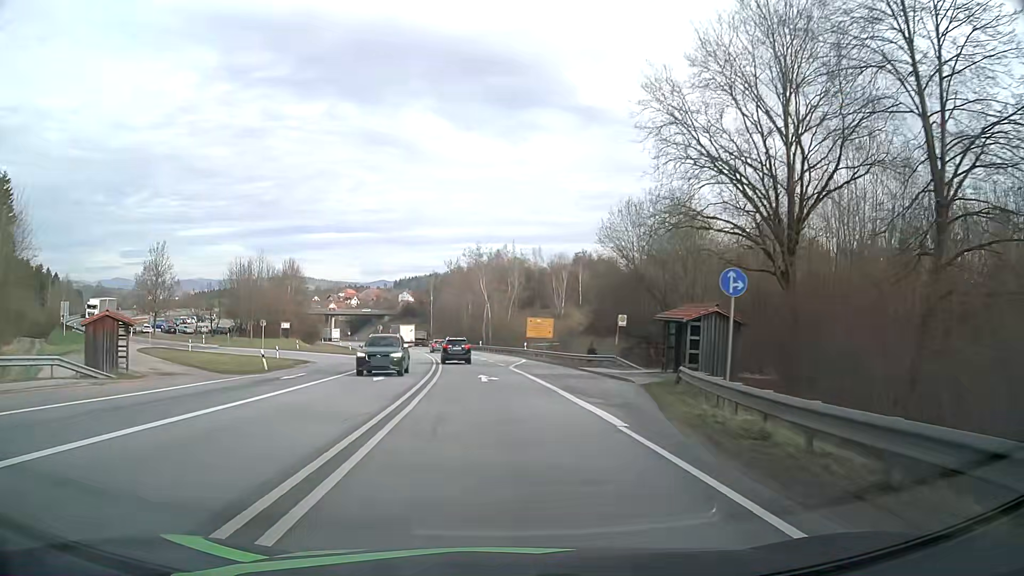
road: primary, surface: asphalt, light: Day
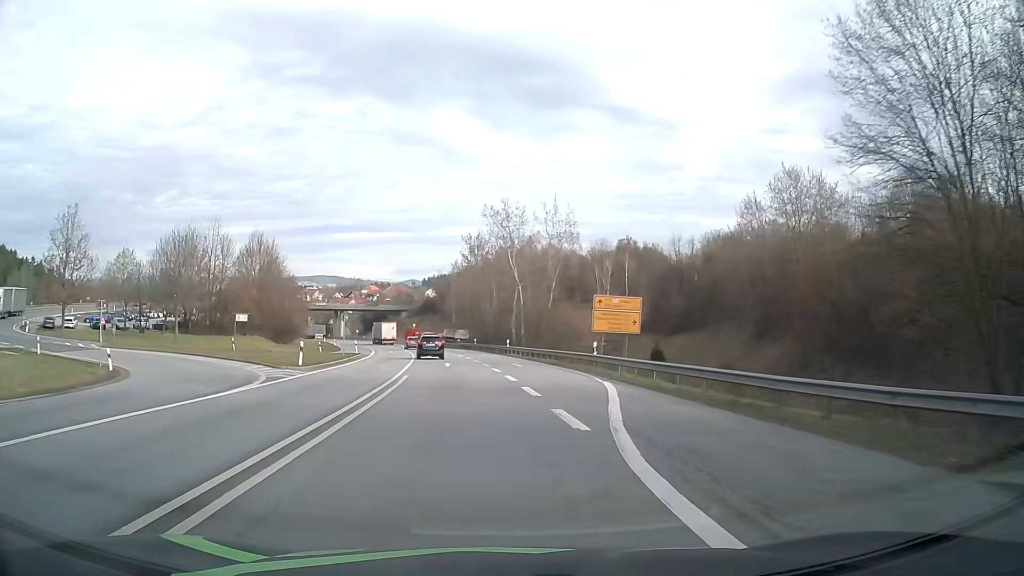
(-0.7, +30.0) m; -2°
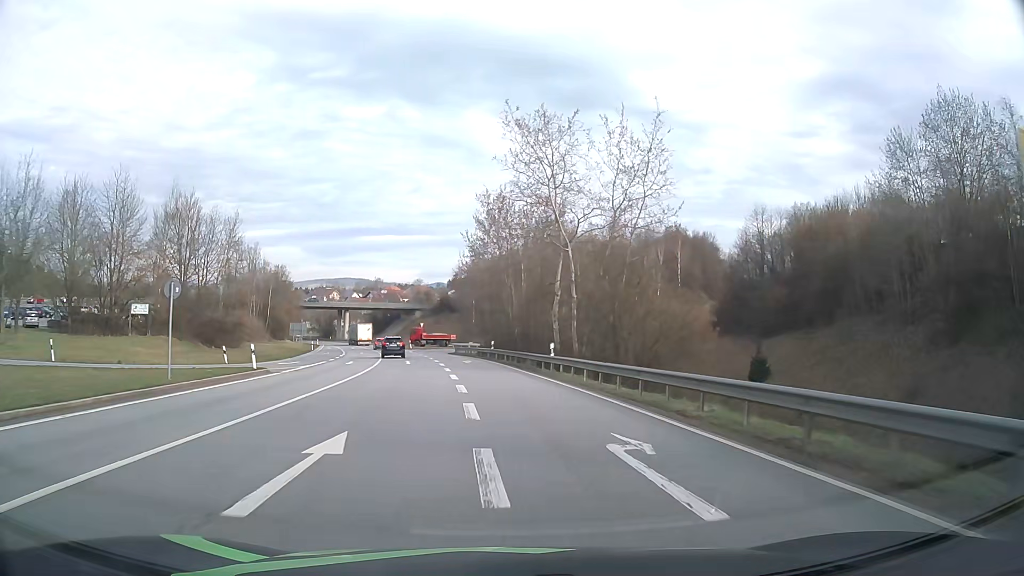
(-0.6, +29.0) m; -2°
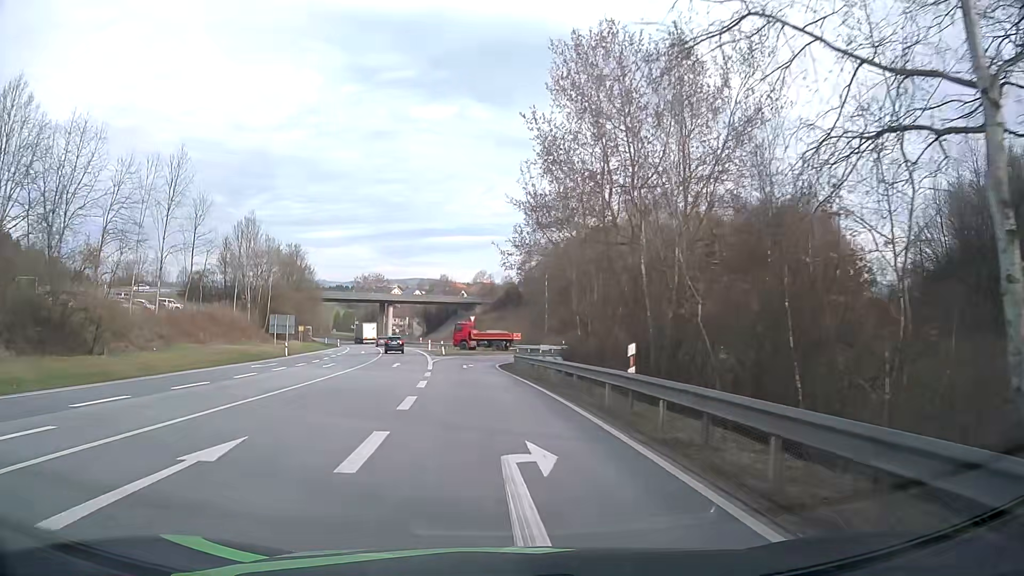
(-1.7, +35.5) m; -6°
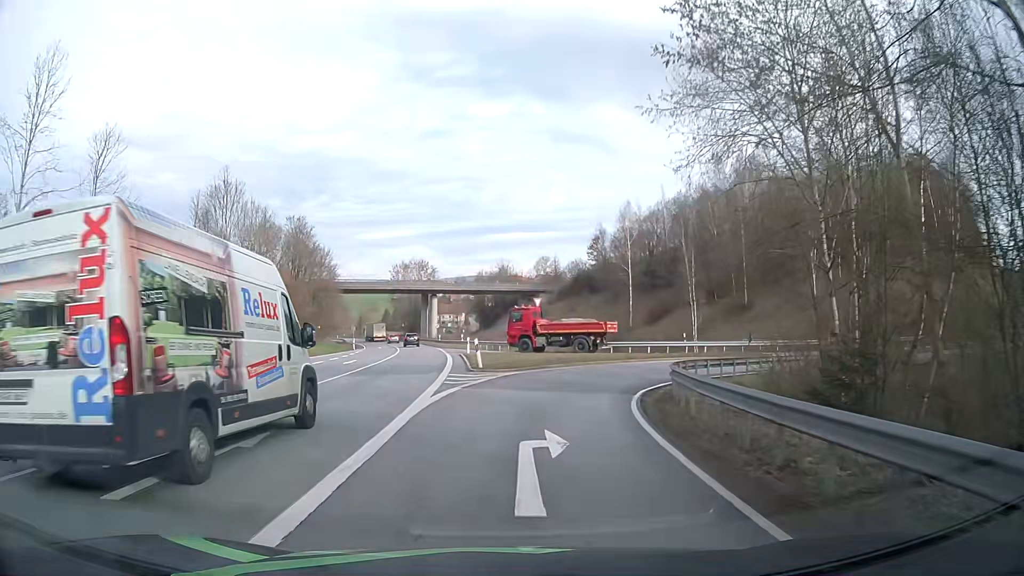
(-1.6, +28.8) m; -5°
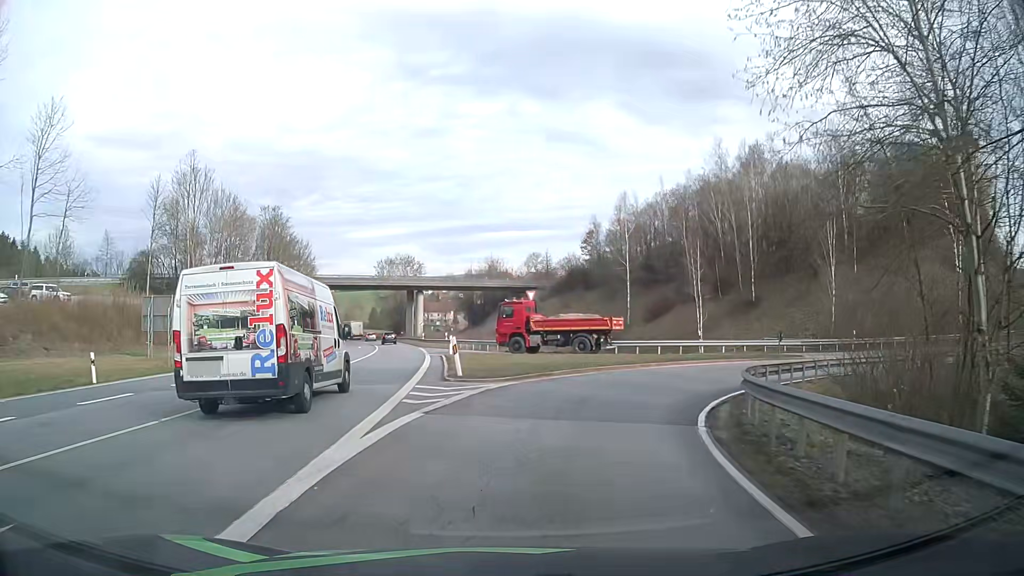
(0.0, +6.2) m; 0°
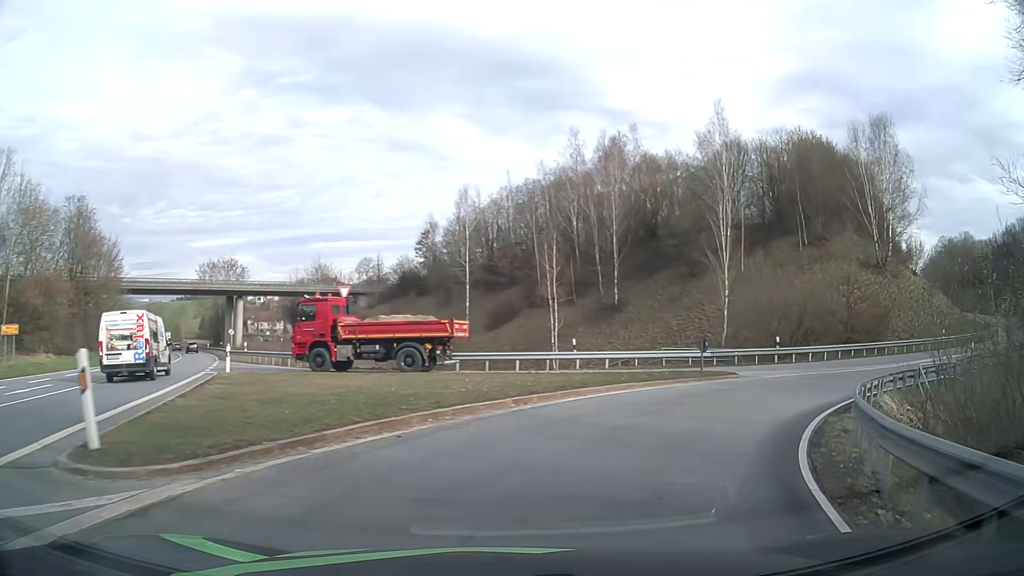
(+1.0, +11.3) m; +13°
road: primary_link
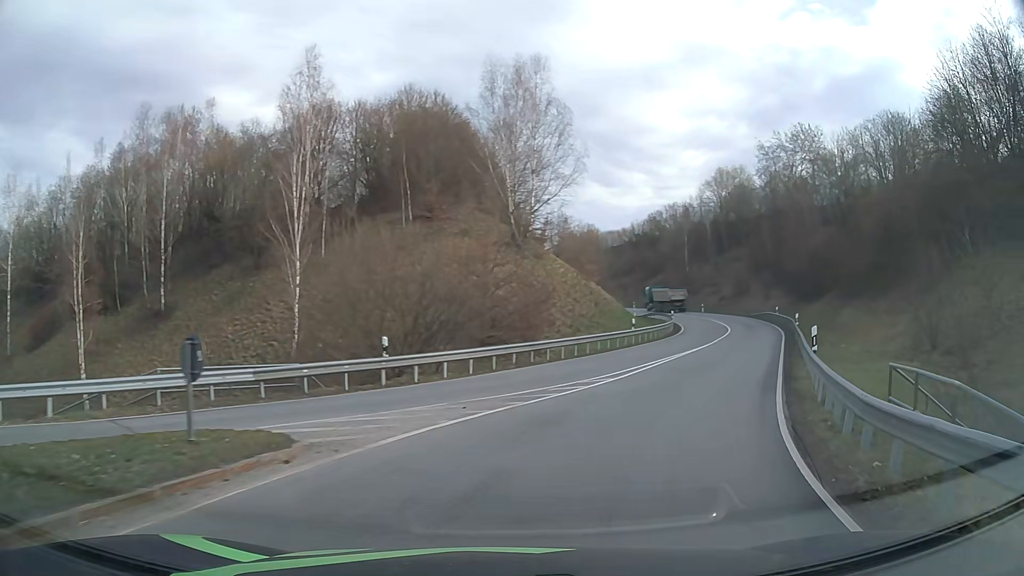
(+4.9, +15.6) m; +35°
(+1, +10) (+5, +19) (+9, +28) (+14, +37) (+17, +47) (+21, +56) (+23, +66) (+24, +76) (+25, +86) (+24, +96) m
